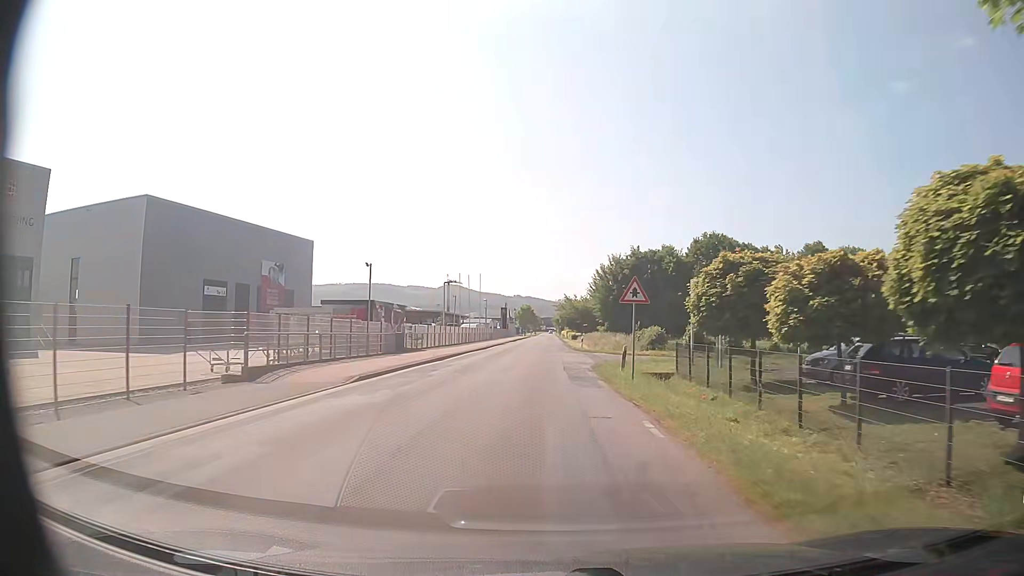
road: unclassified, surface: asphalt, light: Day
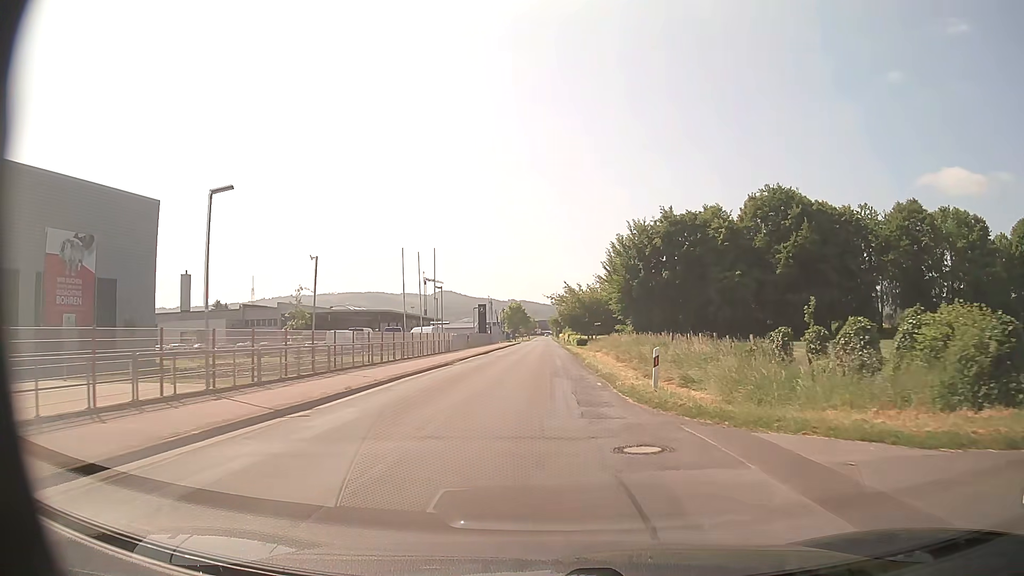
(-0.4, +37.1) m; 0°
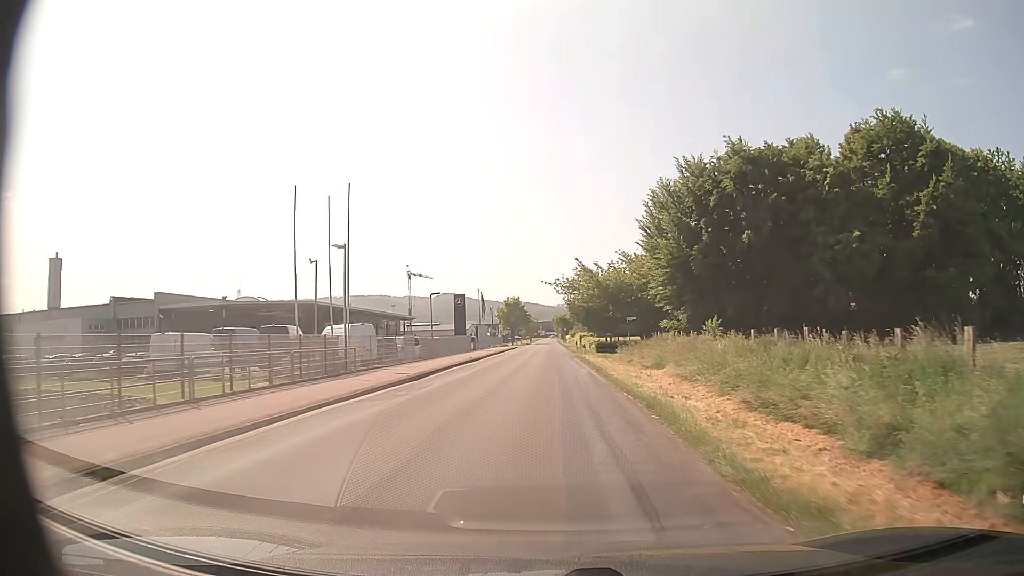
(-0.1, +29.6) m; 0°
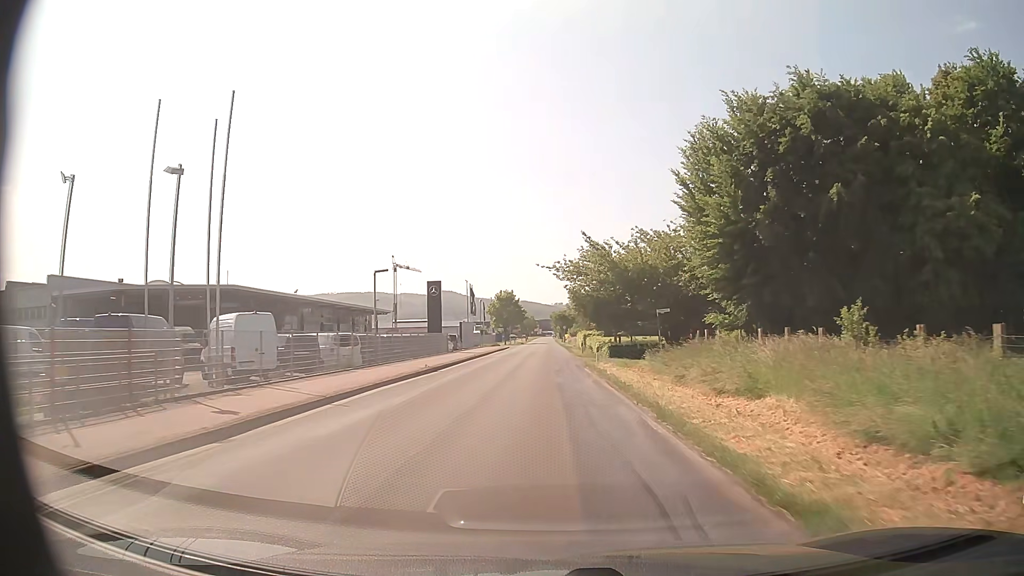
(0.0, +14.9) m; 0°
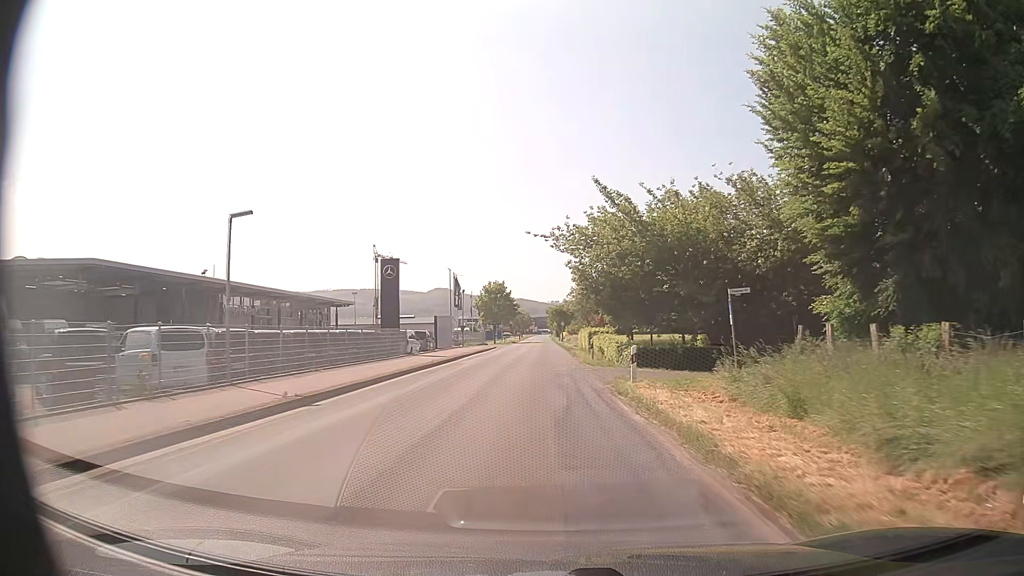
(+0.1, +15.0) m; 0°
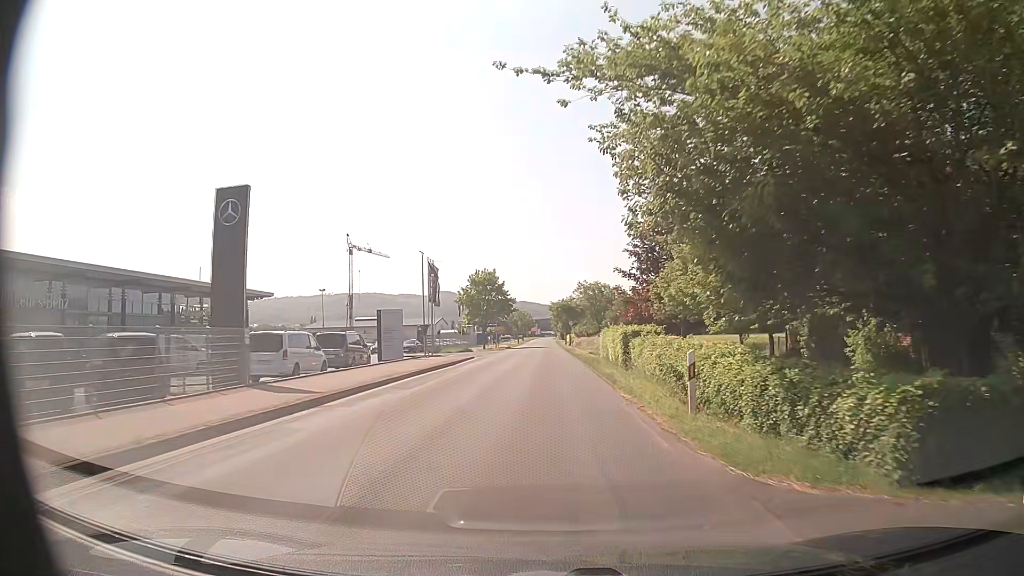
(0.0, +22.8) m; 0°
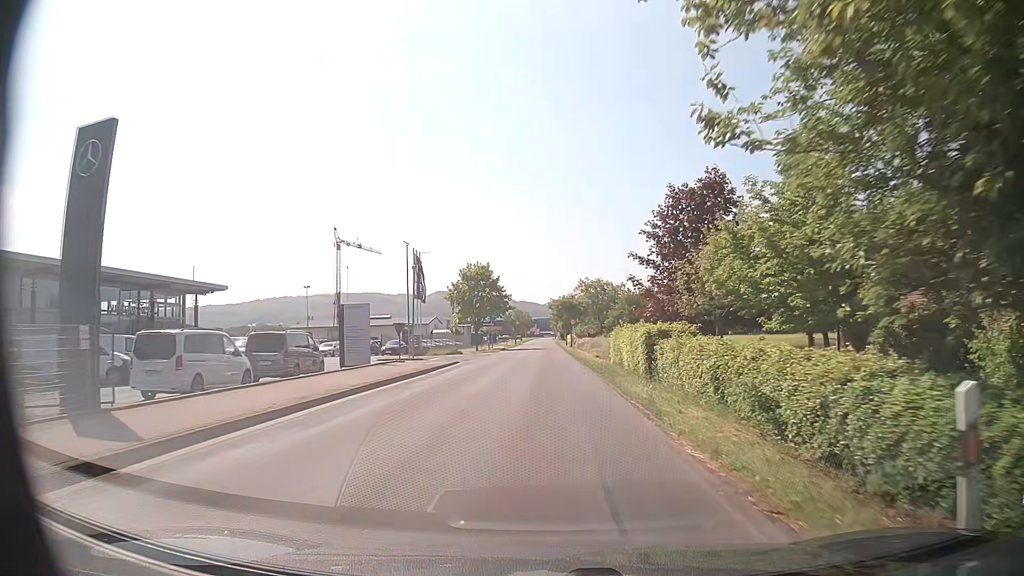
(0.0, +7.6) m; 0°
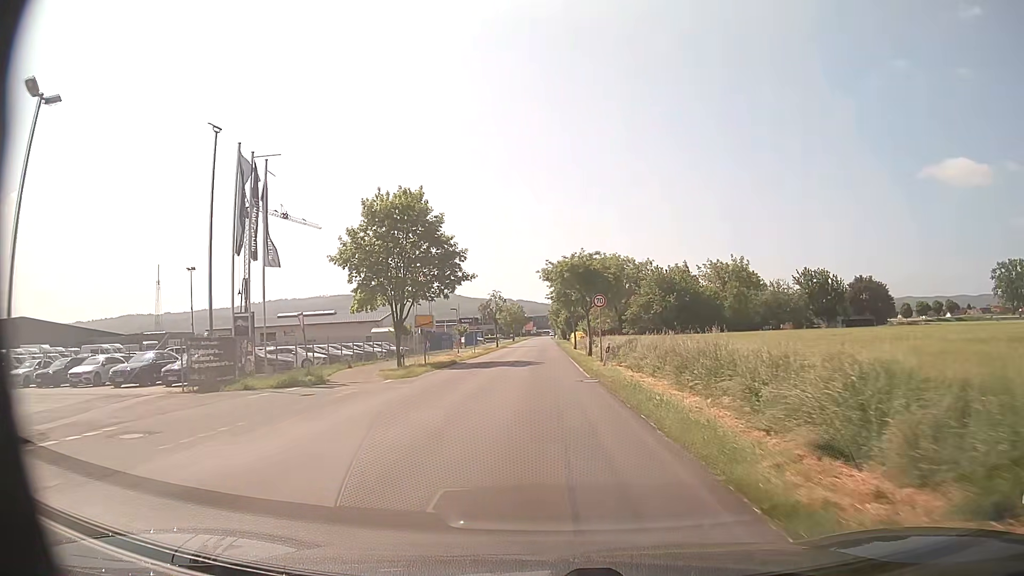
(-0.1, +38.2) m; 0°
